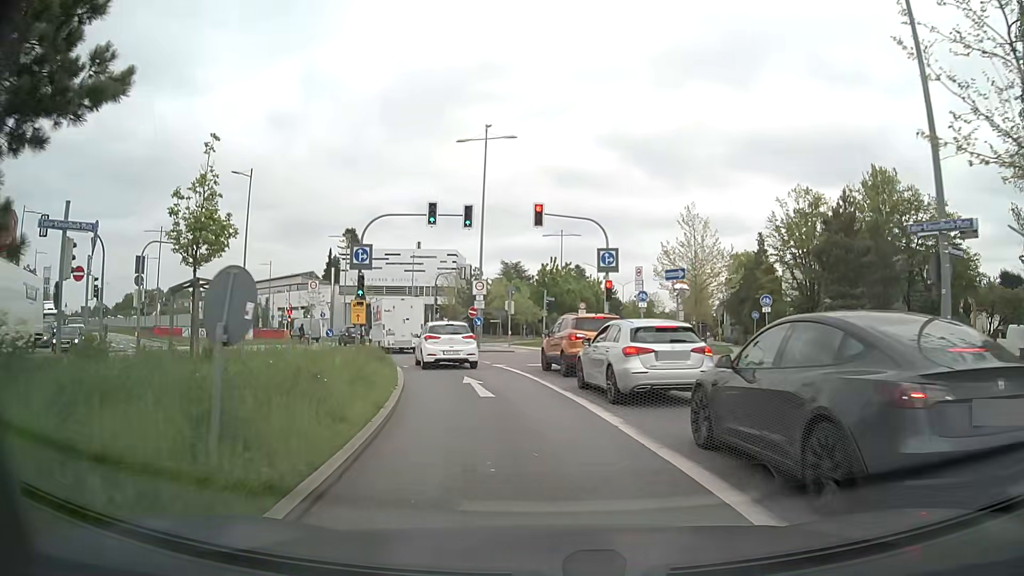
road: secondary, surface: asphalt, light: Day
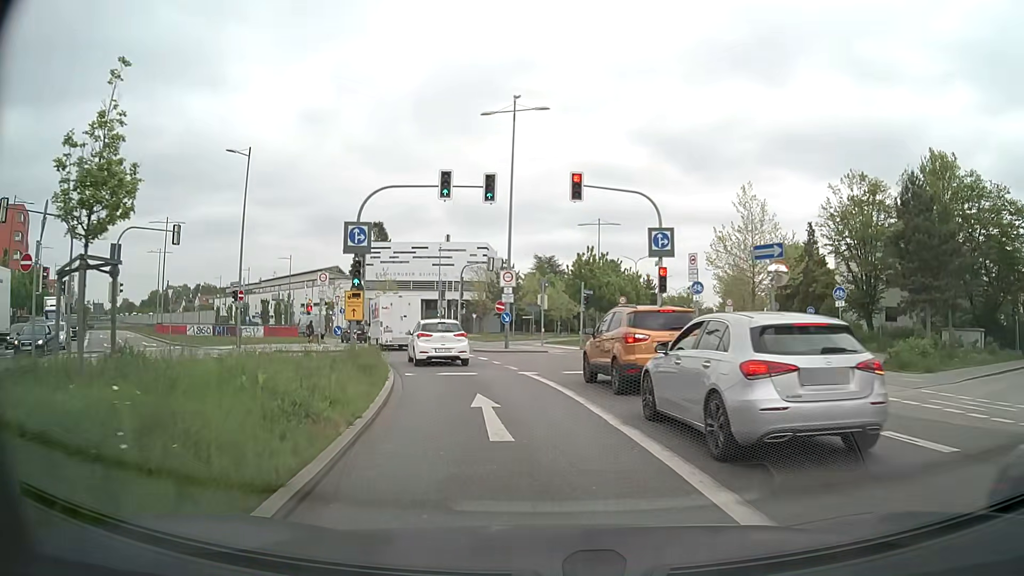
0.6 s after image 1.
(-0.1, +5.1) m; -2°
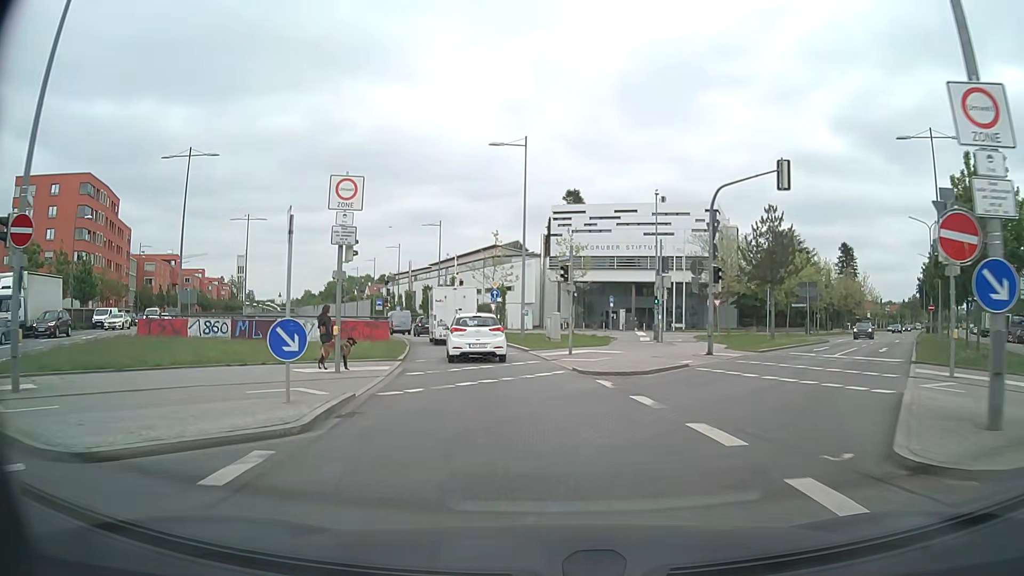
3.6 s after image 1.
(-4.9, +27.8) m; -18°
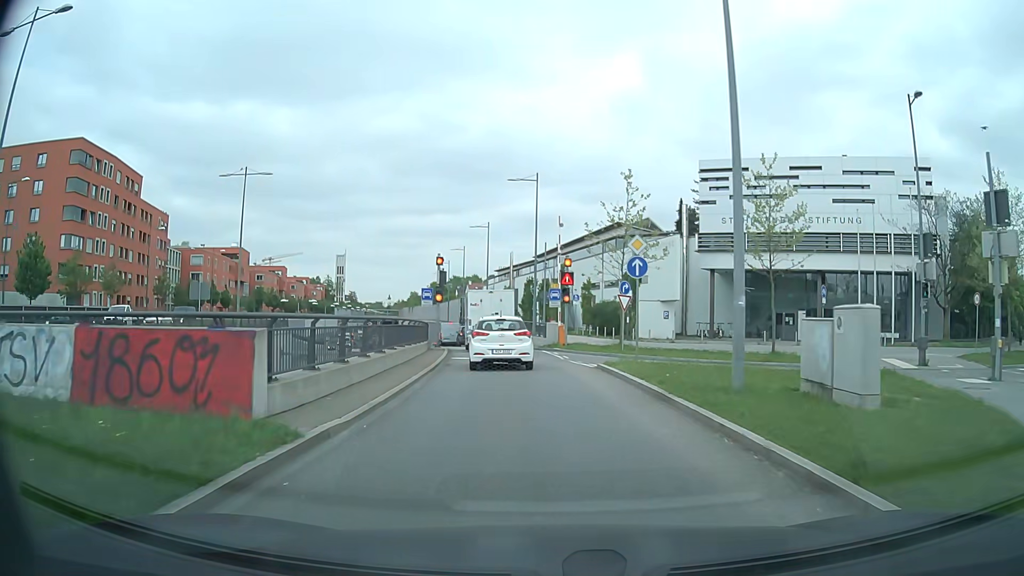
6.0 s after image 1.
(-2.3, +23.5) m; -10°
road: trunk_link
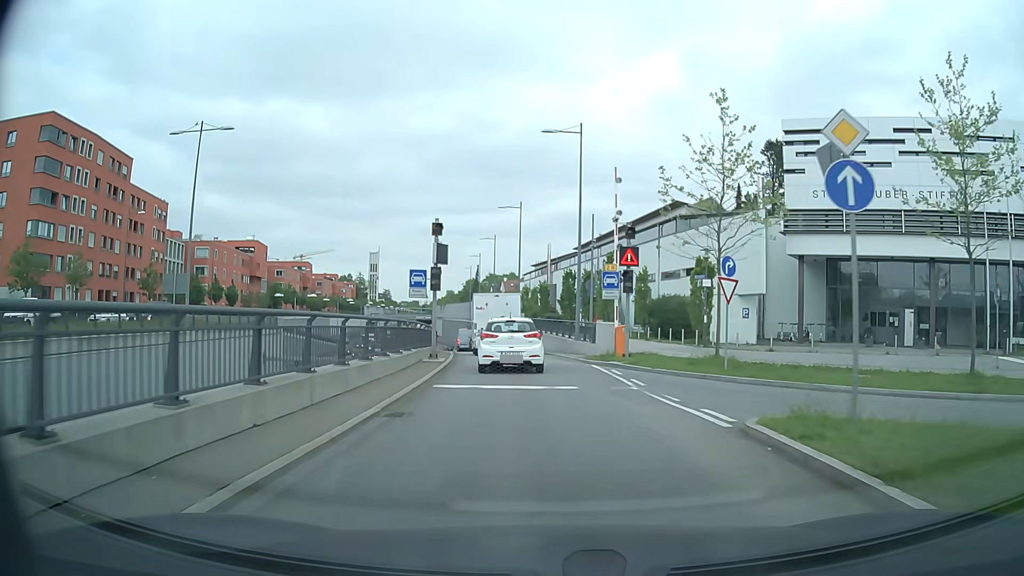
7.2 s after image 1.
(-0.4, +11.4) m; -4°
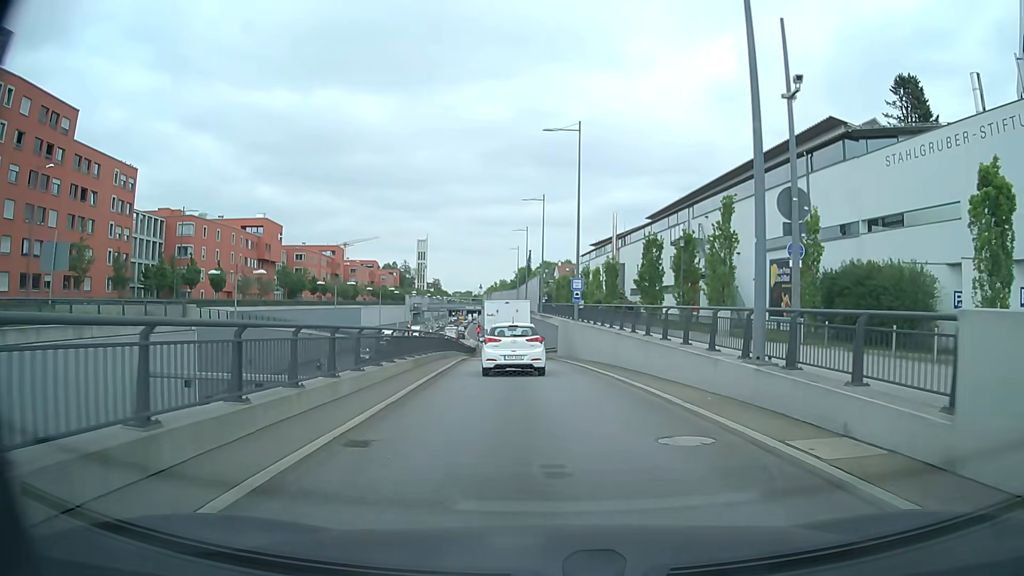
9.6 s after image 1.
(-0.9, +21.6) m; -5°
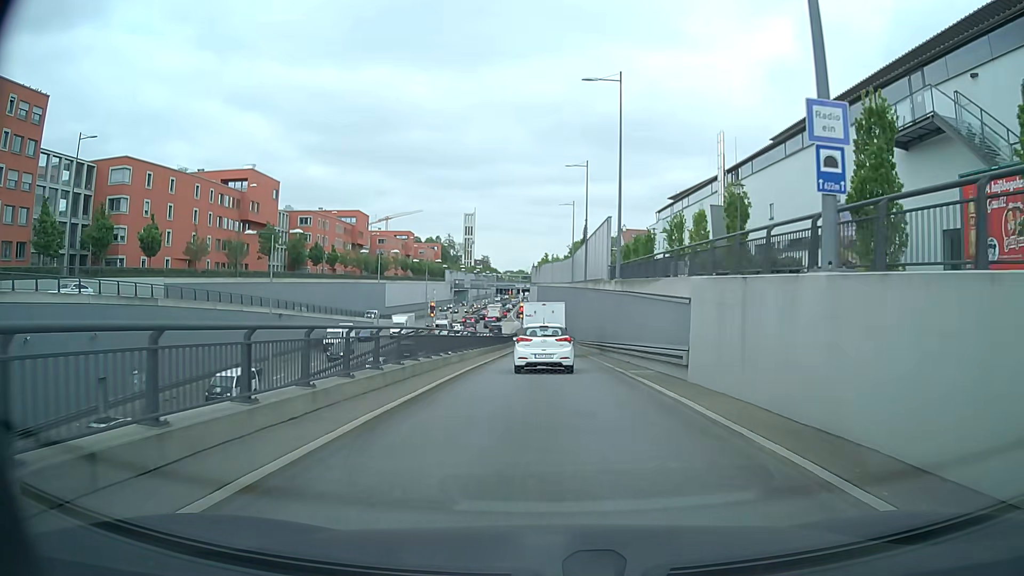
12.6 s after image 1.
(-1.1, +27.1) m; -4°
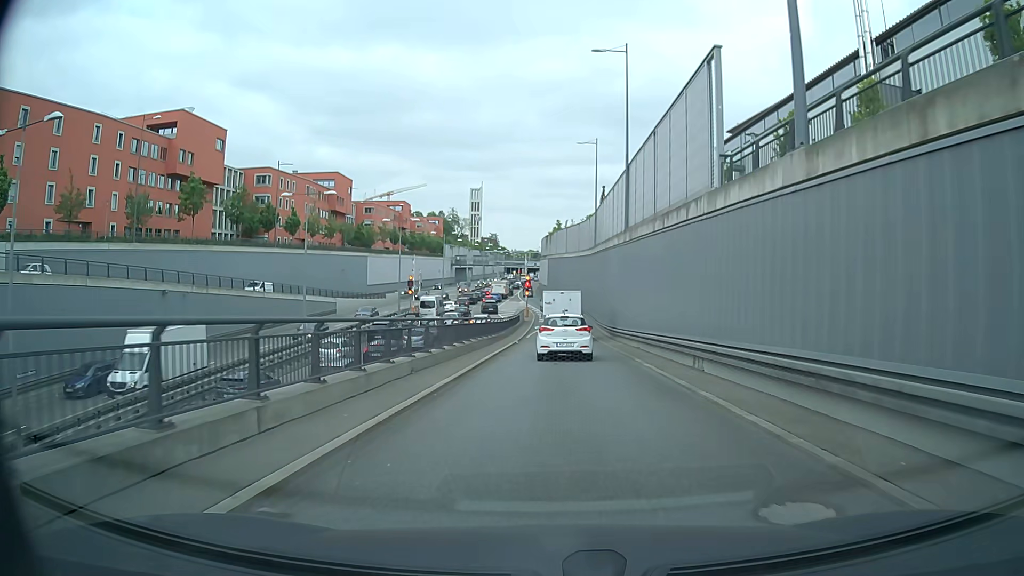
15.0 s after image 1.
(-0.4, +23.3) m; -1°
(0, +10) (0, +20) (0, +30) (+1, +40) (+1, +50) (+1, +60) (+1, +70) (+1, +80) (0, +90) (-1, +100) m
